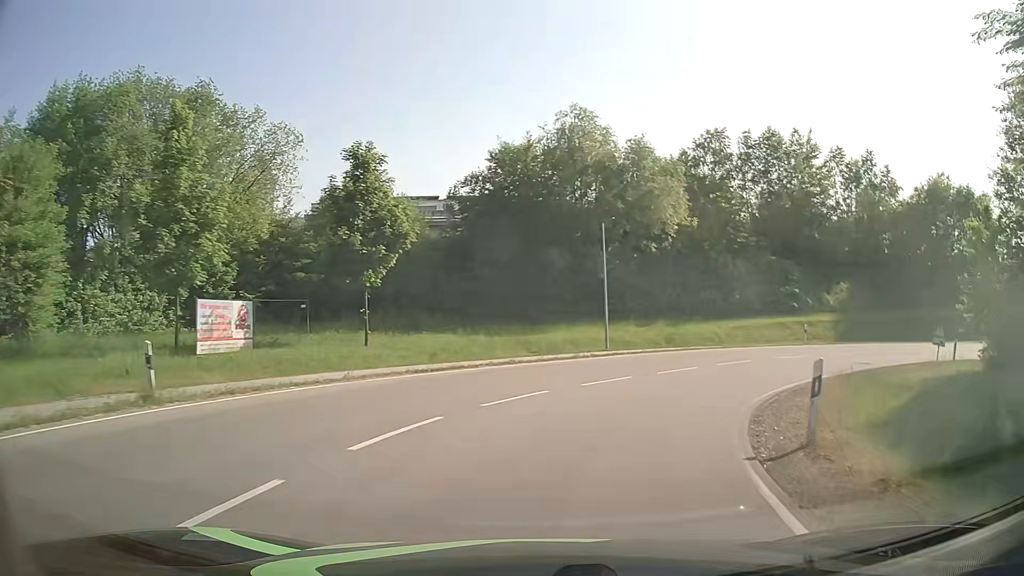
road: tertiary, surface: asphalt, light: Day
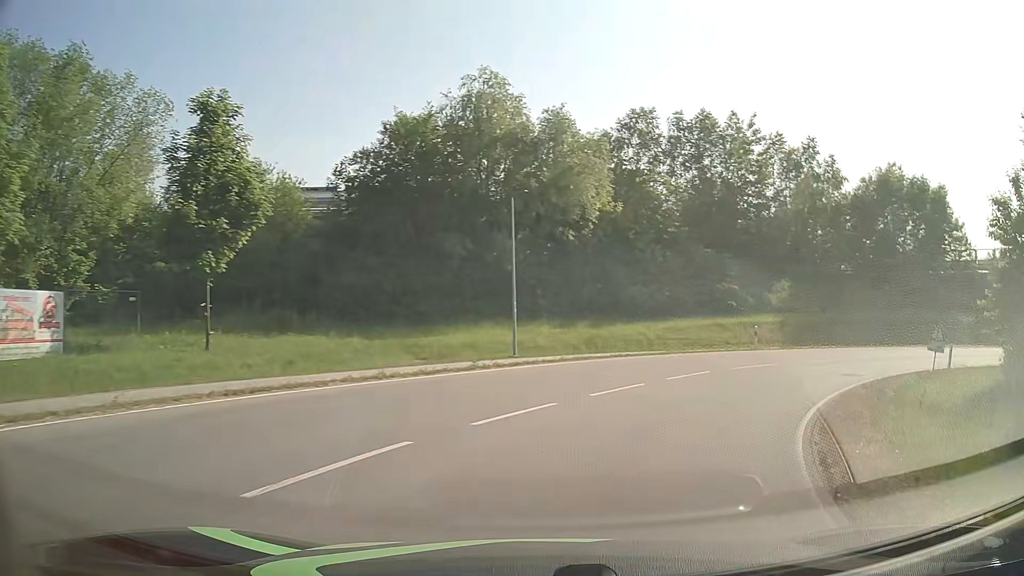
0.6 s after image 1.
(+0.4, +6.4) m; +8°
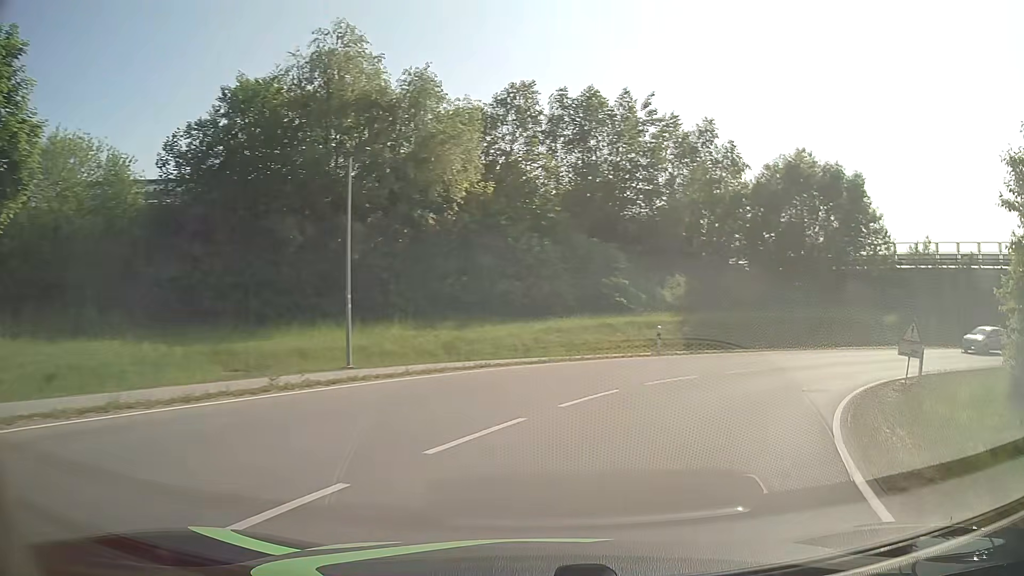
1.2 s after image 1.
(+0.6, +6.1) m; +11°
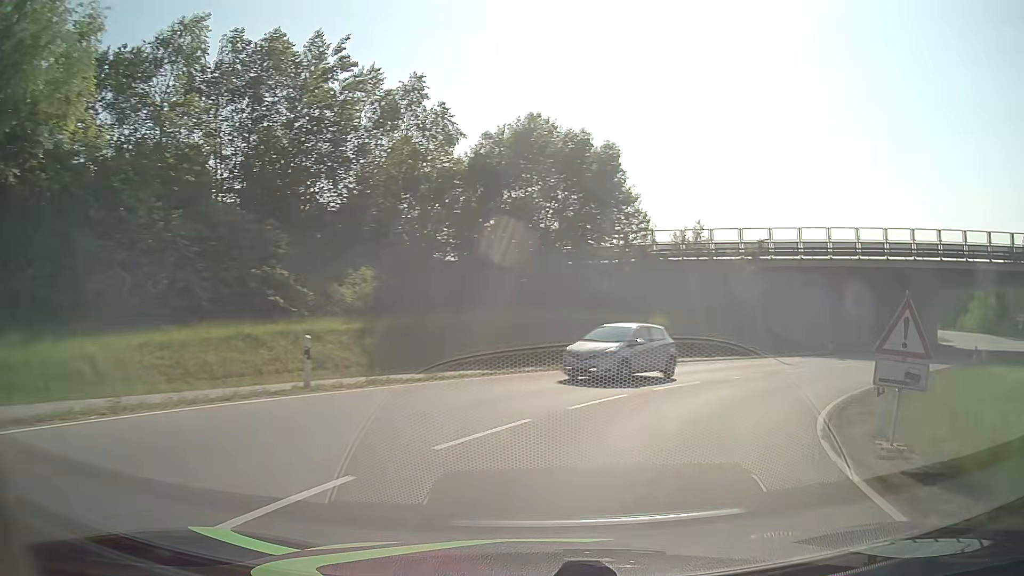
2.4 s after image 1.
(+2.5, +11.7) m; +25°
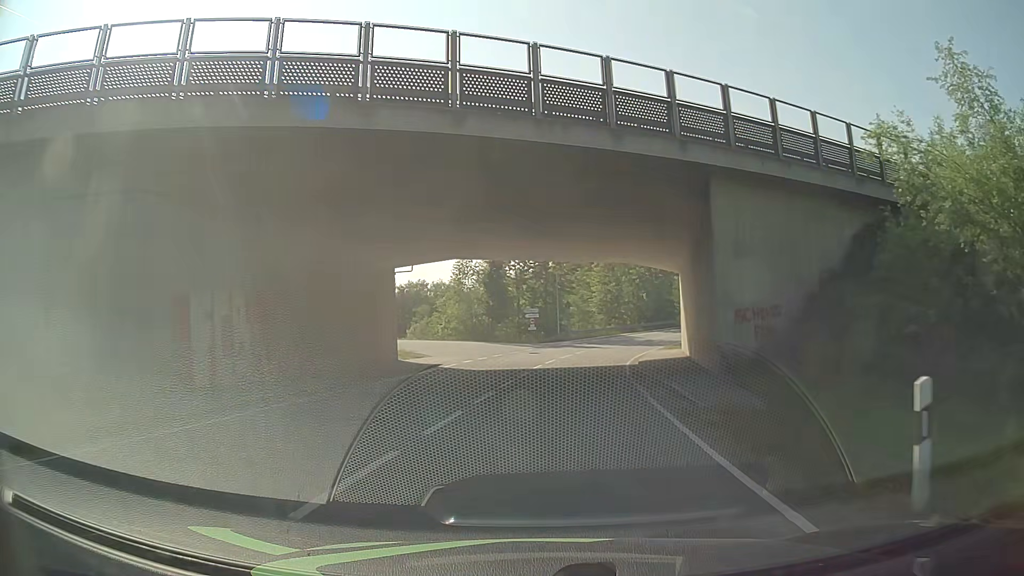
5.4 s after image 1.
(+15.9, +27.8) m; +49°
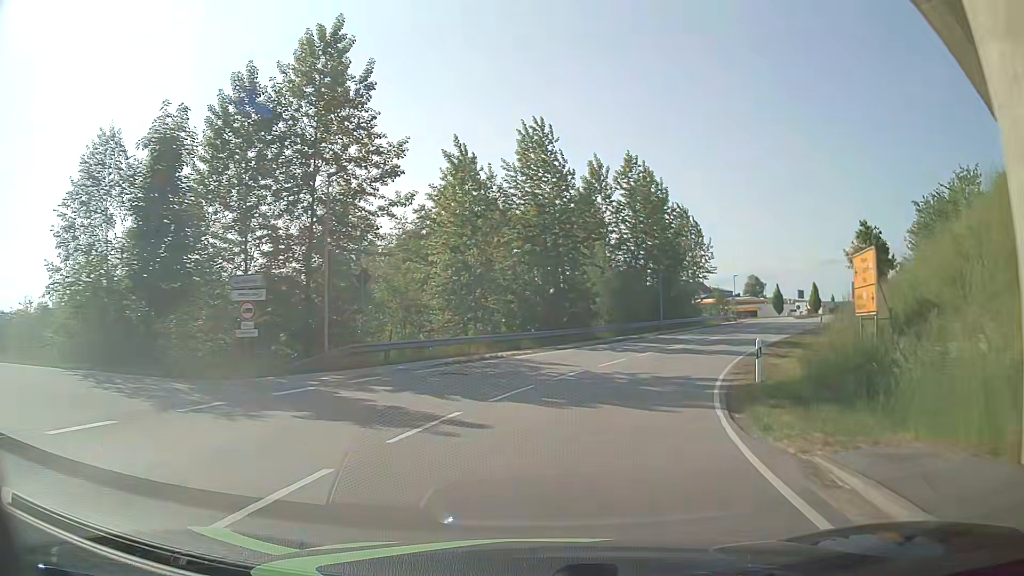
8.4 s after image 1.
(+2.4, +37.7) m; +7°
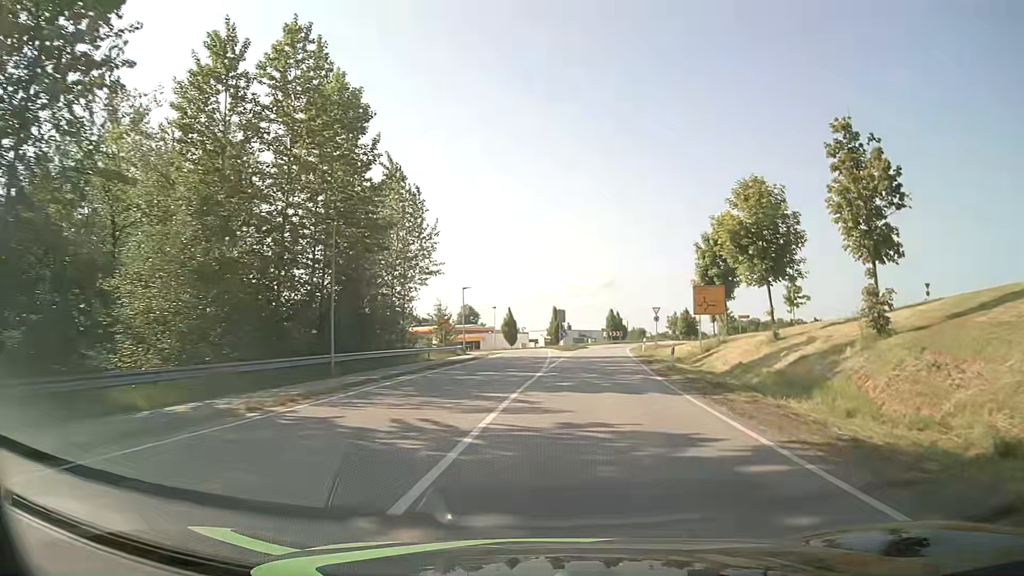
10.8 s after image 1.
(+8.4, +27.7) m; +31°
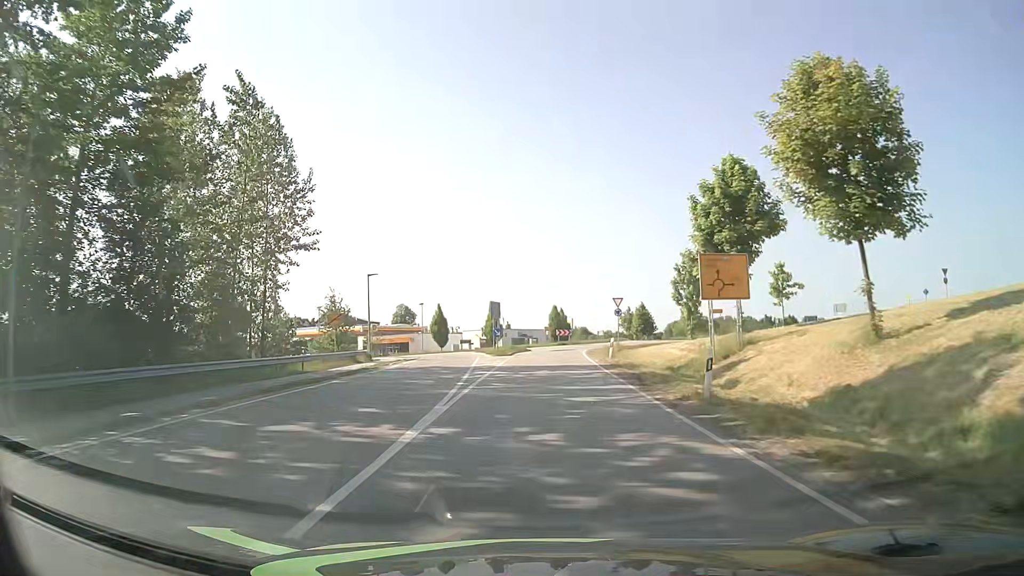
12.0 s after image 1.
(+0.8, +14.2) m; +4°
(0, +10) (0, +20) (+1, +30) (+1, +40) (+3, +50) (+7, +59) (+15, +65) (+24, +68) (+34, +65) (+40, +58) m
